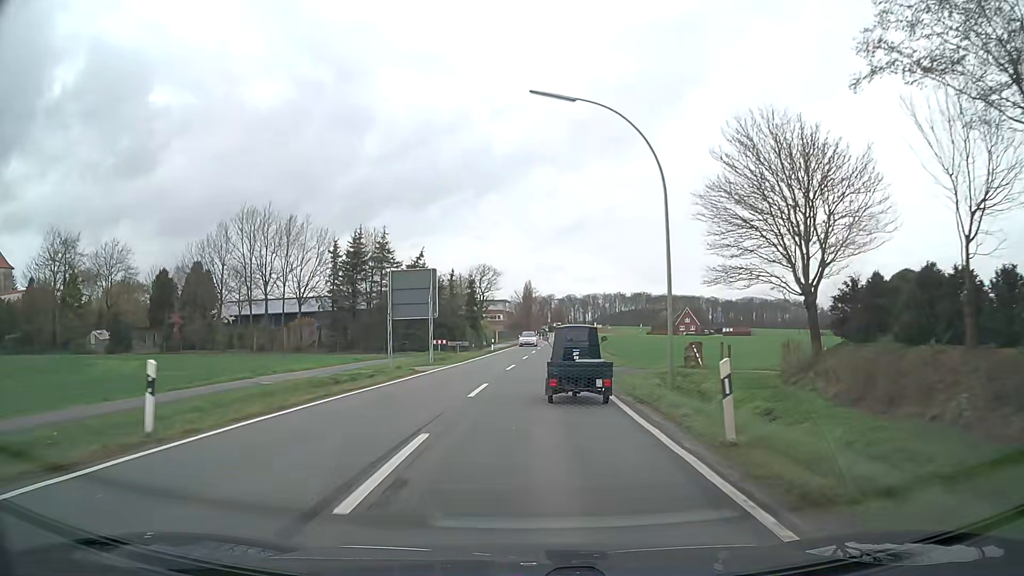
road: secondary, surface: asphalt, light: Day
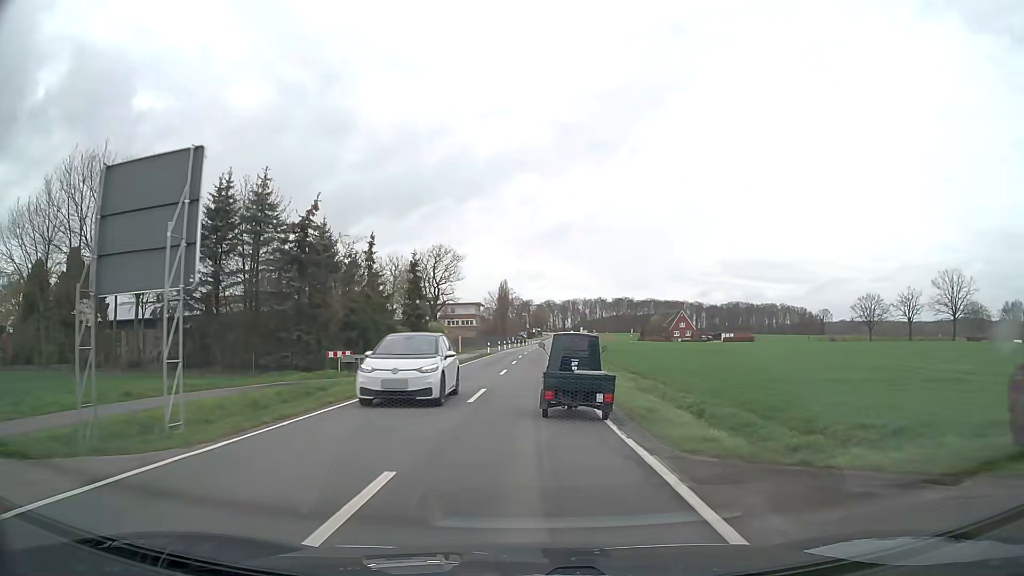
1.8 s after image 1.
(+0.4, +24.1) m; +1°
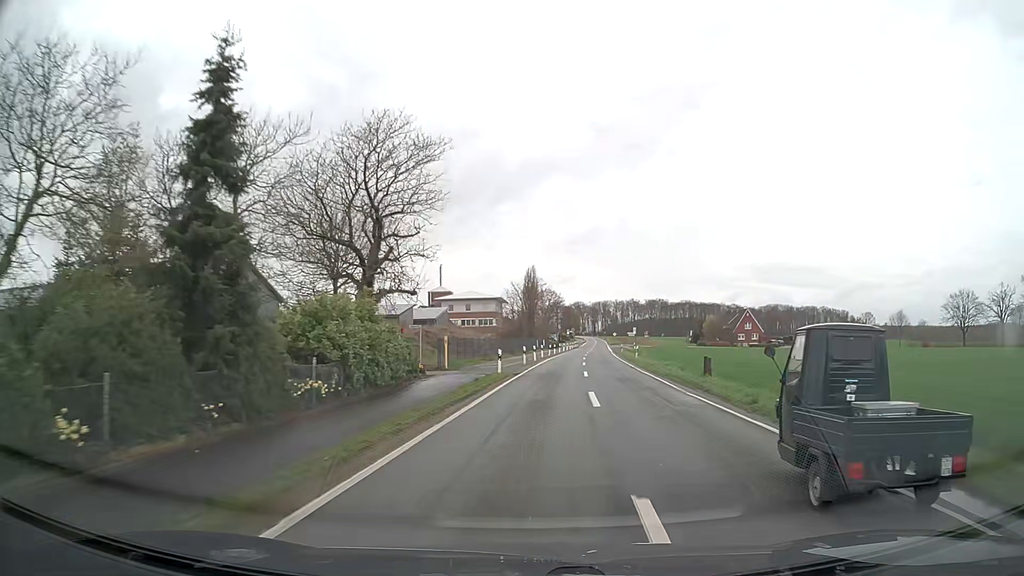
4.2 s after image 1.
(-1.4, +37.6) m; -2°
